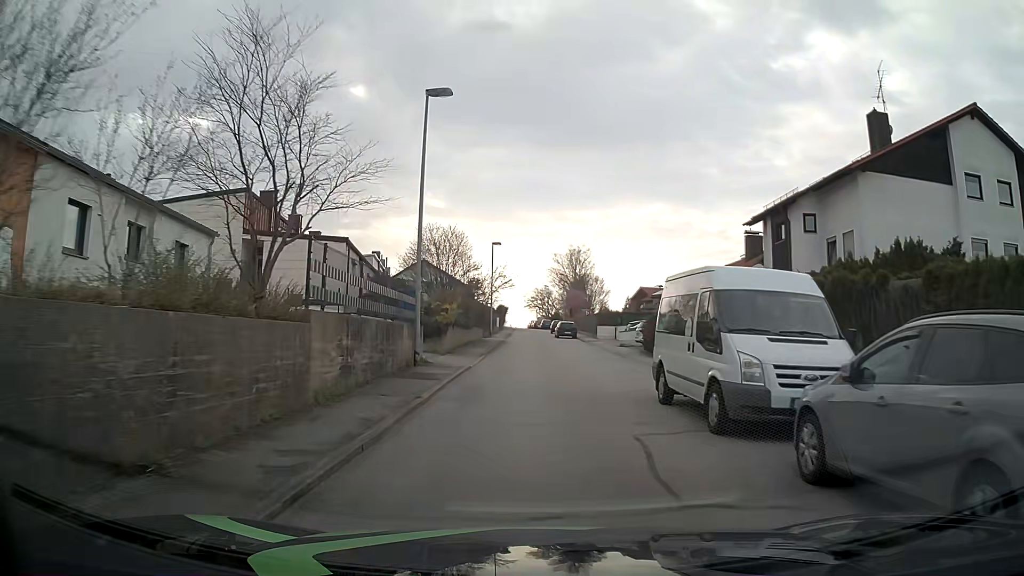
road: residential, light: Day
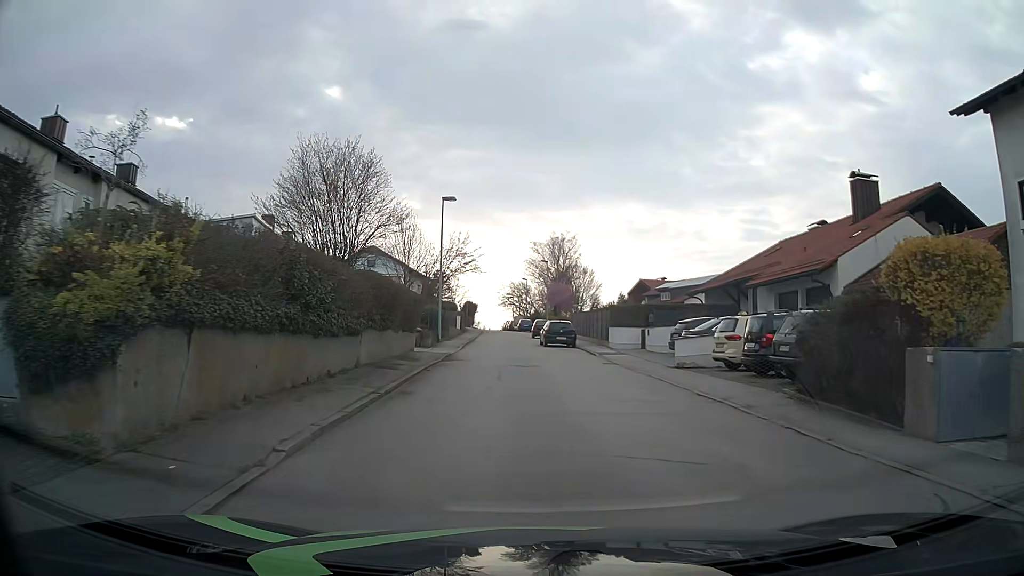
(+0.3, +21.7) m; +2°
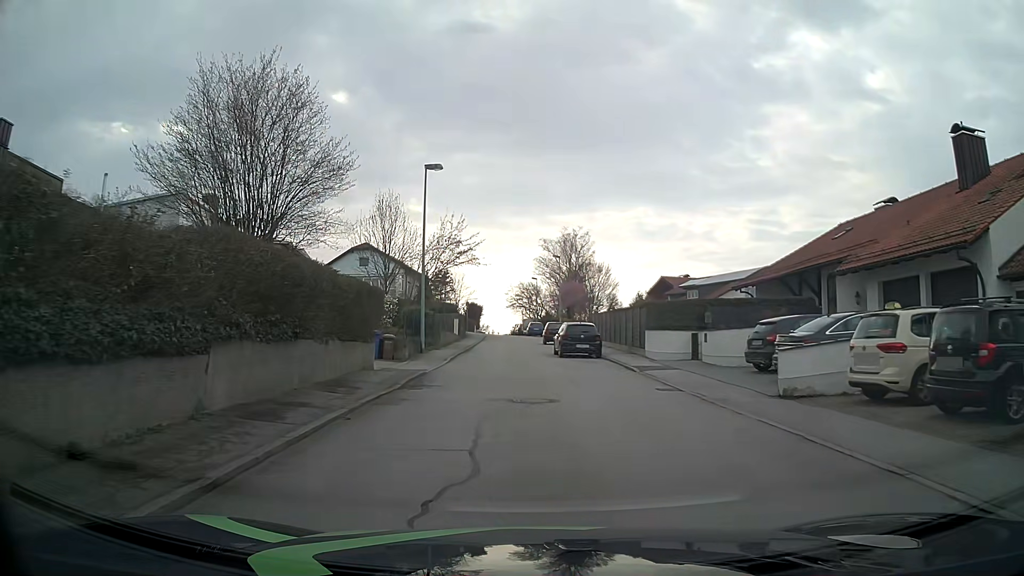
(+0.1, +8.8) m; 0°
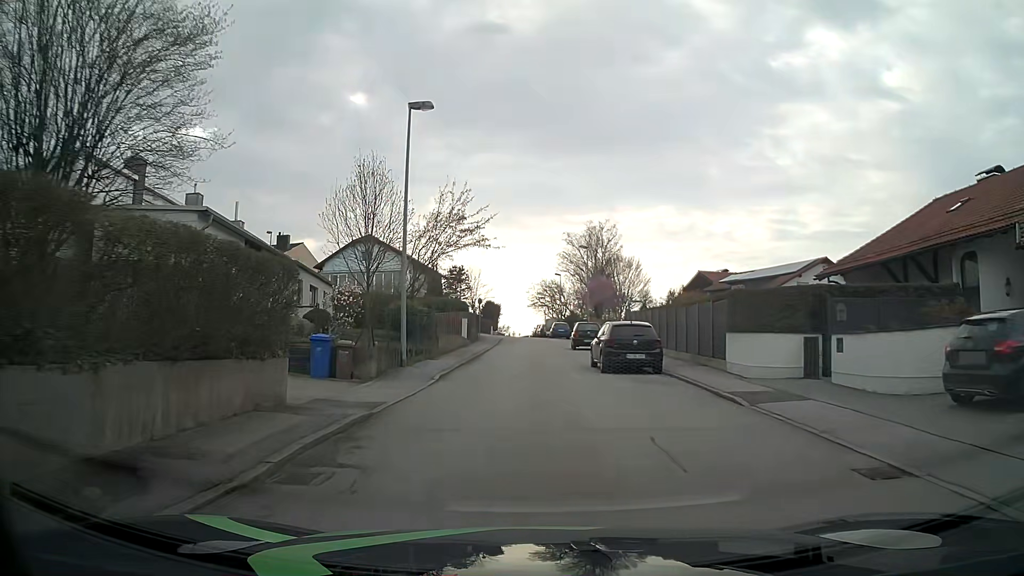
(-0.2, +8.6) m; -2°
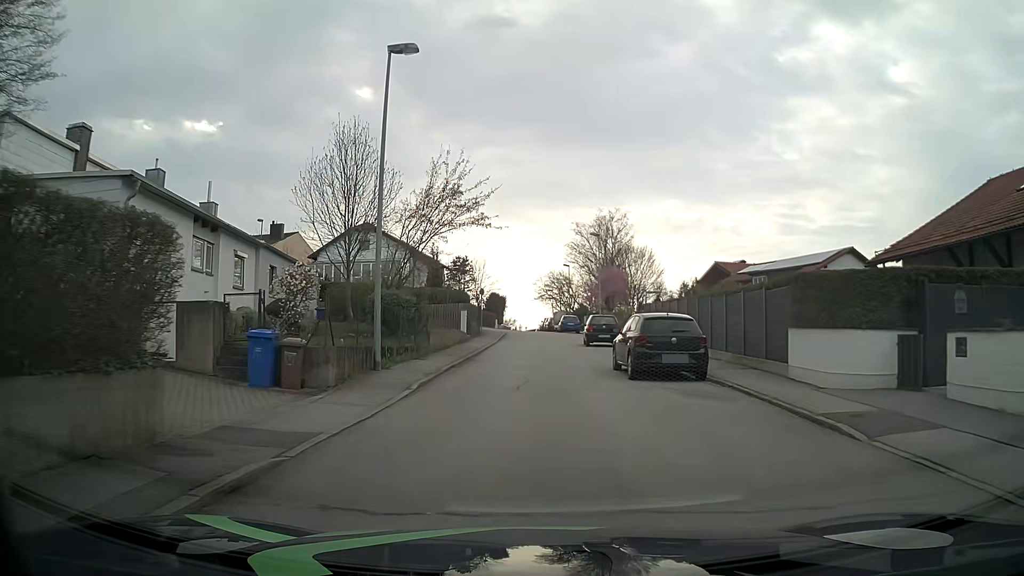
(0.0, +4.2) m; 0°
